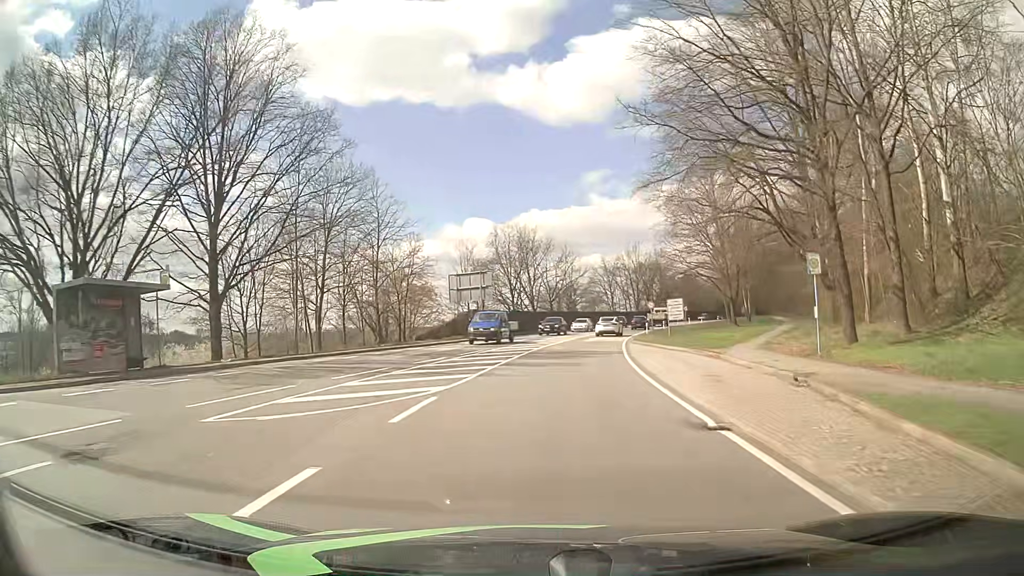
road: primary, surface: asphalt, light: Day
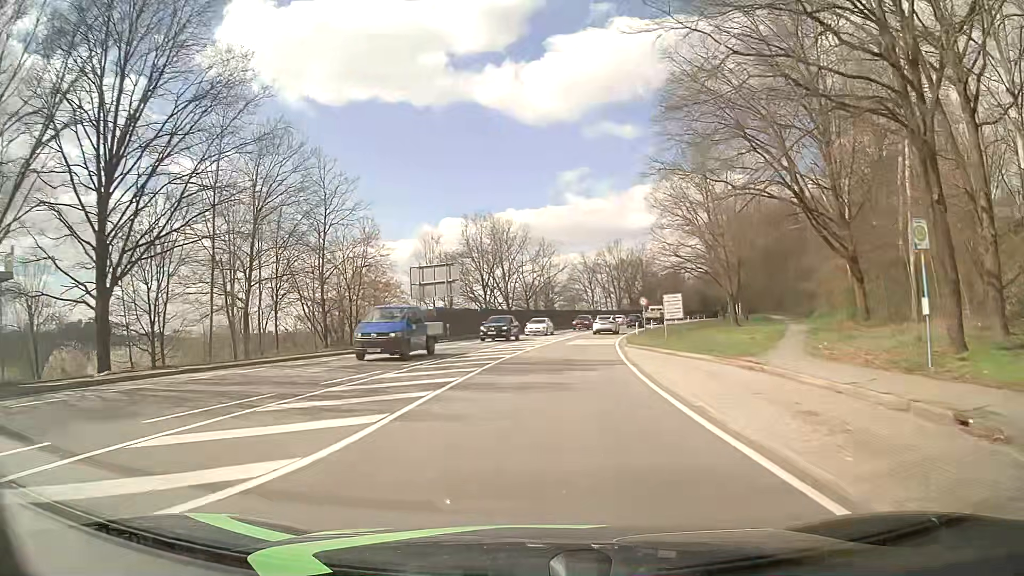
(+0.1, +7.6) m; +2°
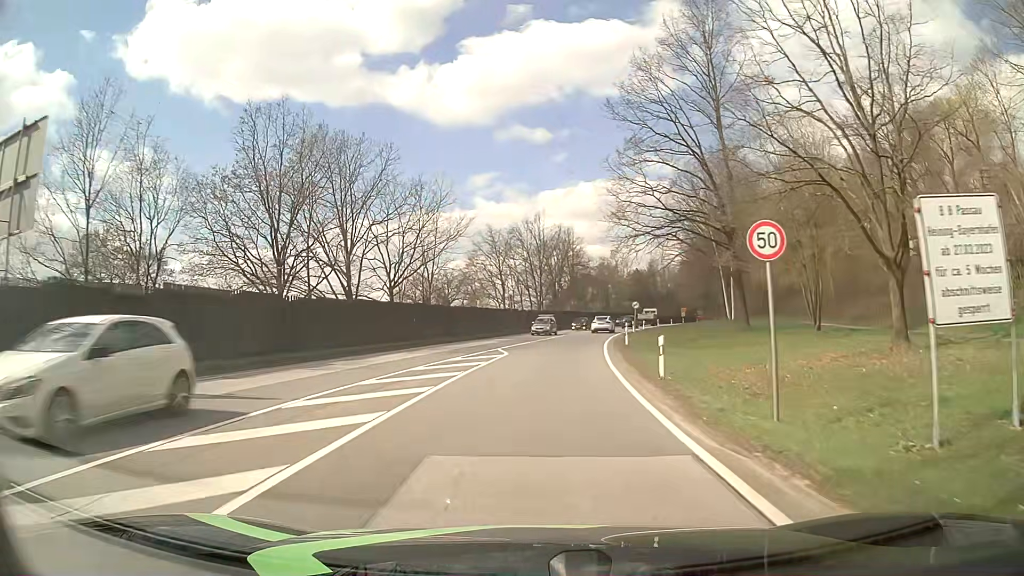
(+2.9, +37.9) m; +8°
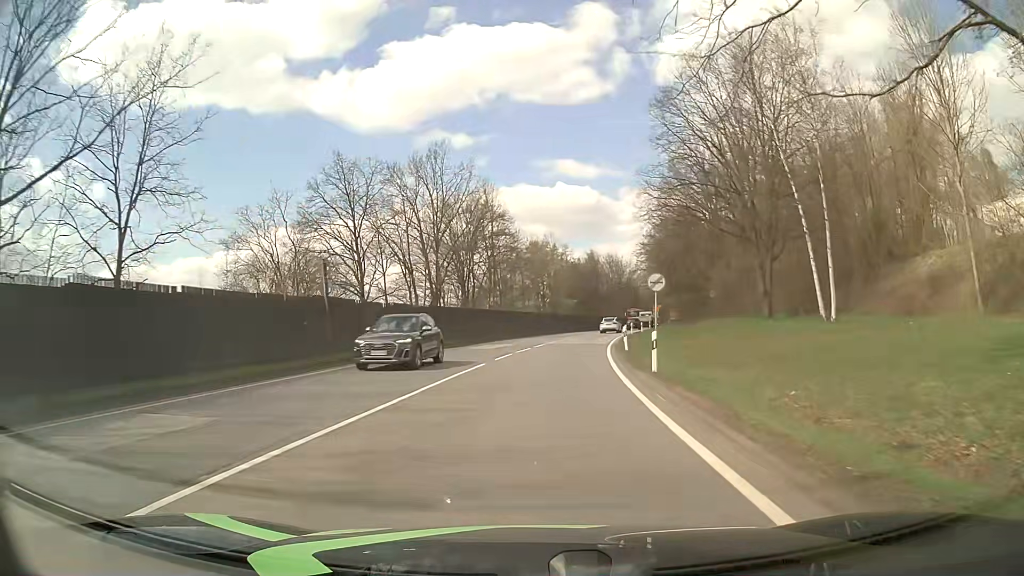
(+2.3, +37.9) m; +6°
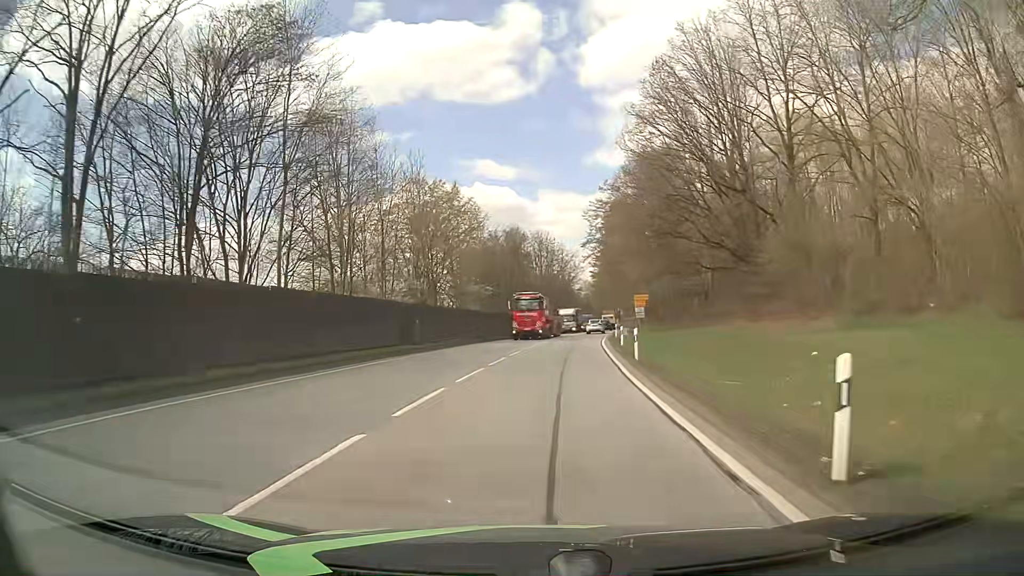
(+2.7, +38.0) m; +7°
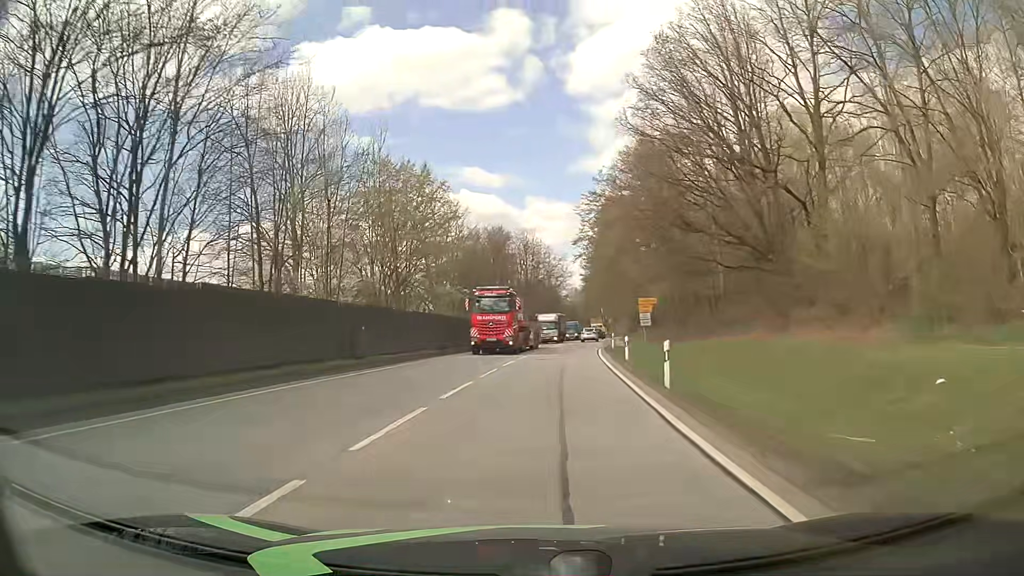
(+0.1, +7.6) m; +1°
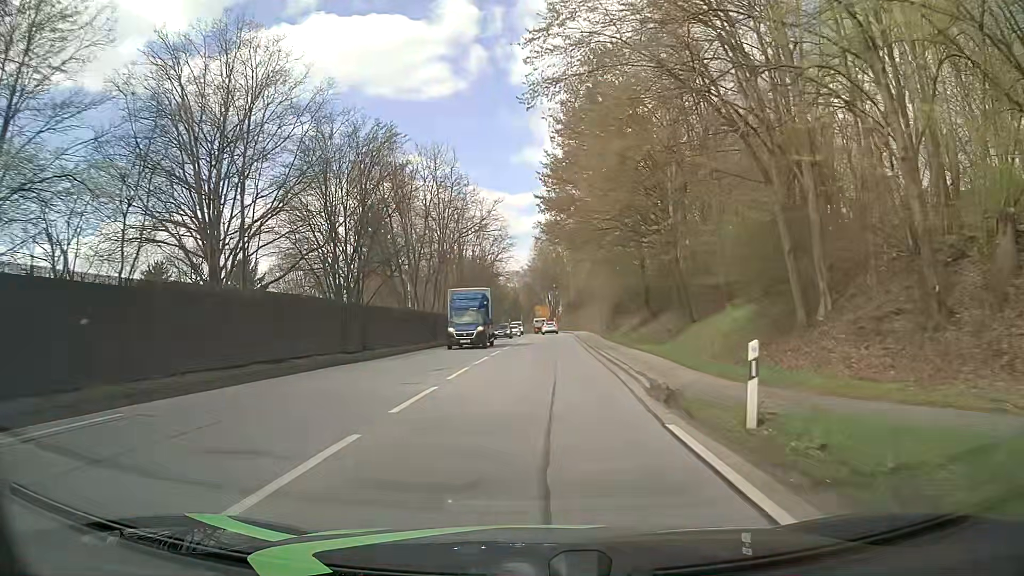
(+2.1, +38.2) m; +6°
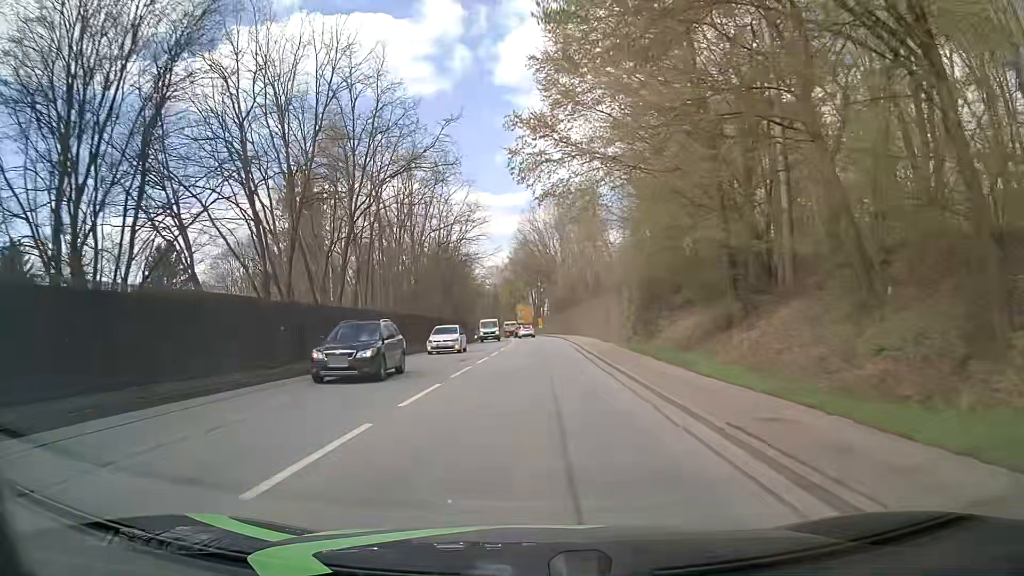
(+0.2, +23.1) m; +1°
